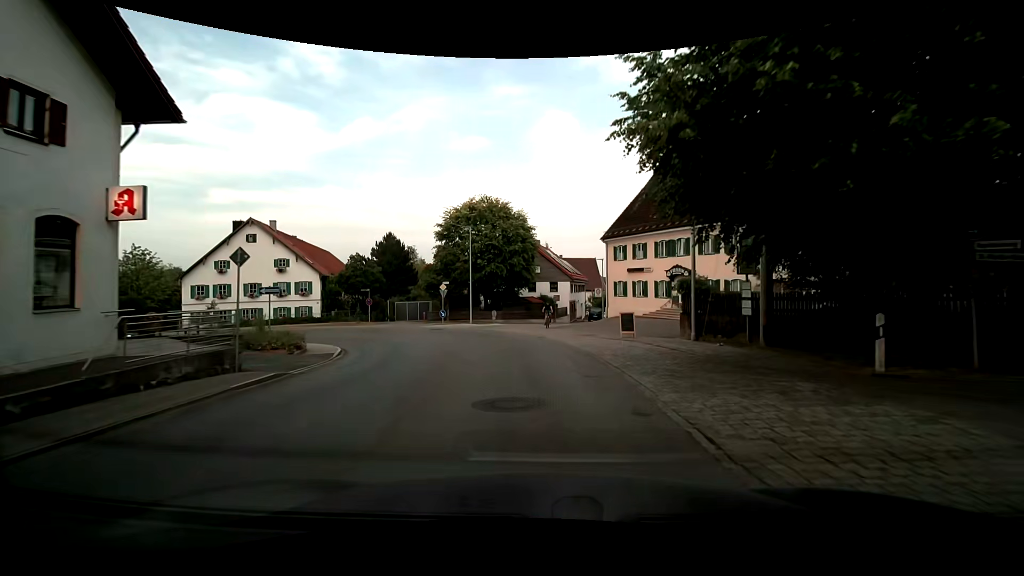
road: secondary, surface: asphalt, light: Day
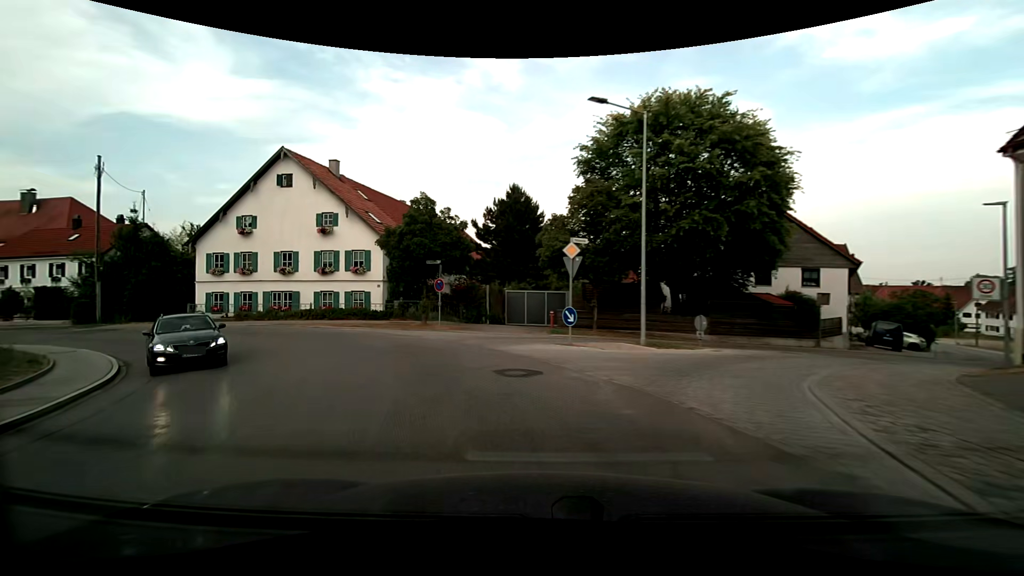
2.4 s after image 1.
(-2.6, +24.2) m; -19°
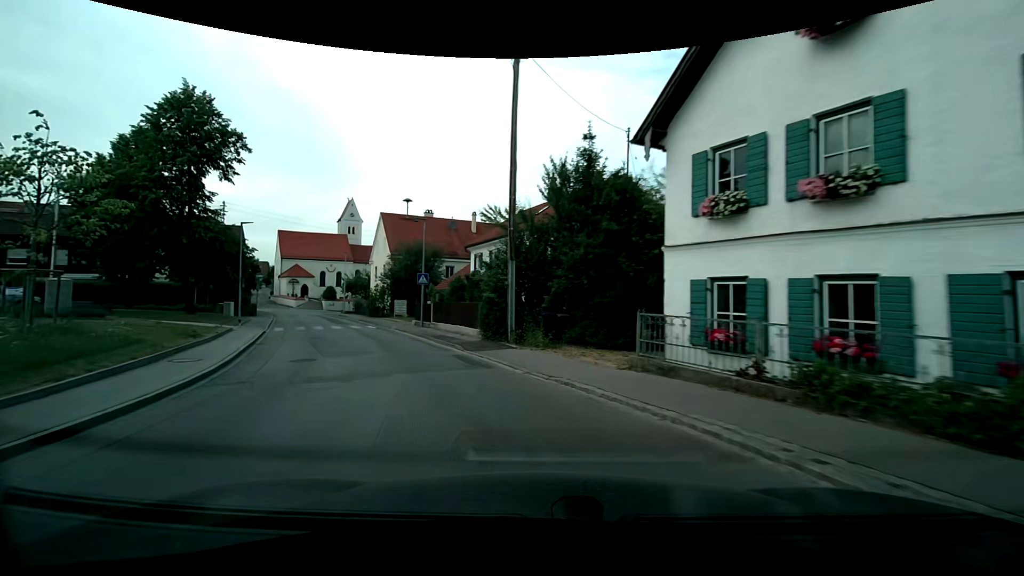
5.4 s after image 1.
(-13.4, +23.6) m; -58°
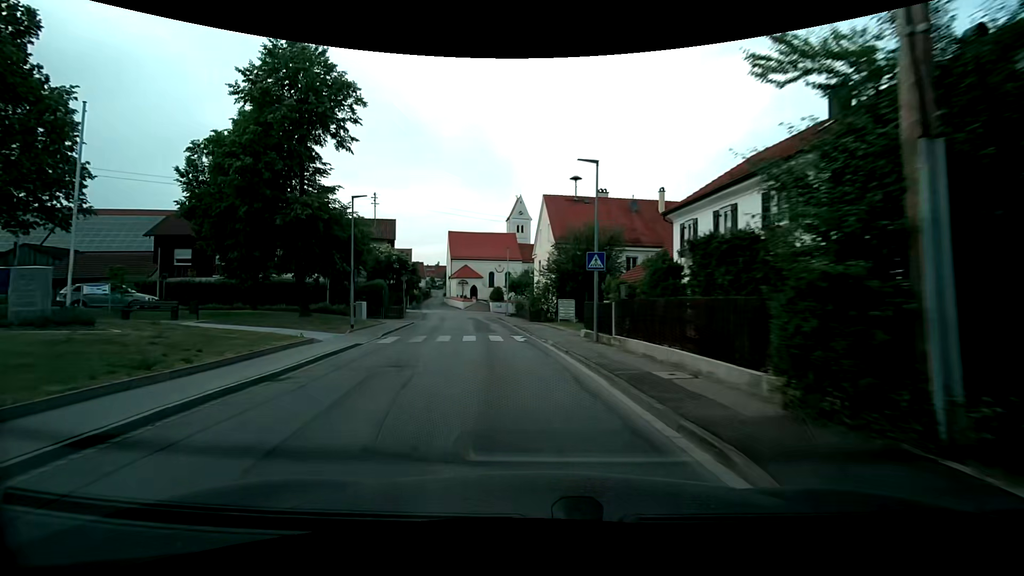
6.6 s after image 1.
(-1.9, +11.6) m; -19°
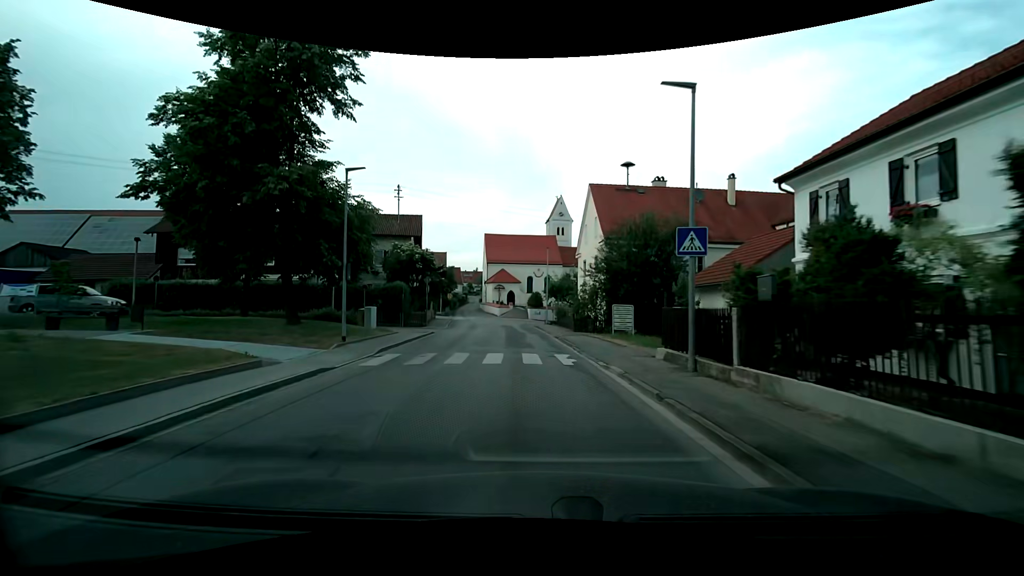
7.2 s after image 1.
(-0.3, +6.1) m; -4°
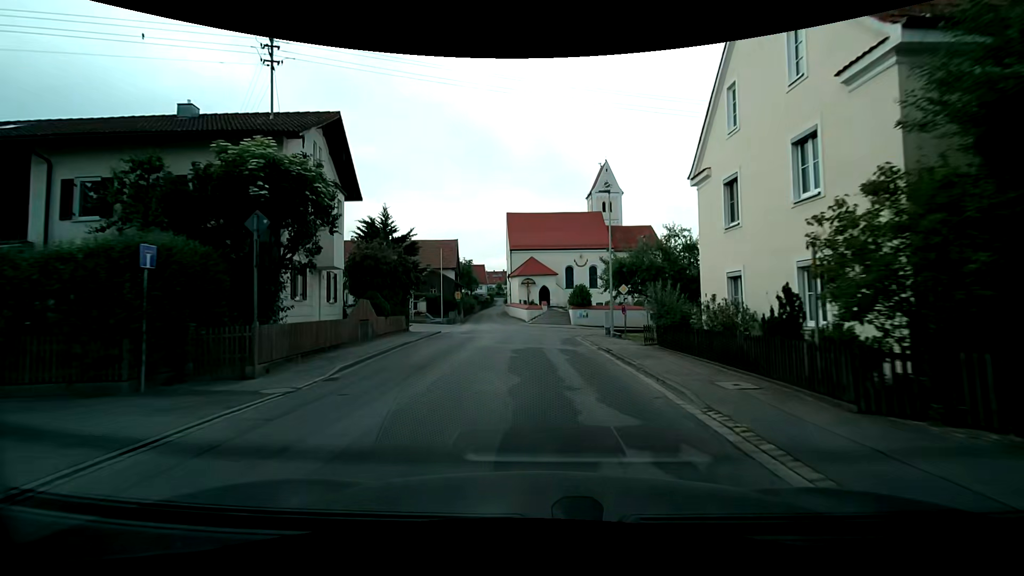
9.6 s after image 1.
(-1.3, +25.0) m; -5°
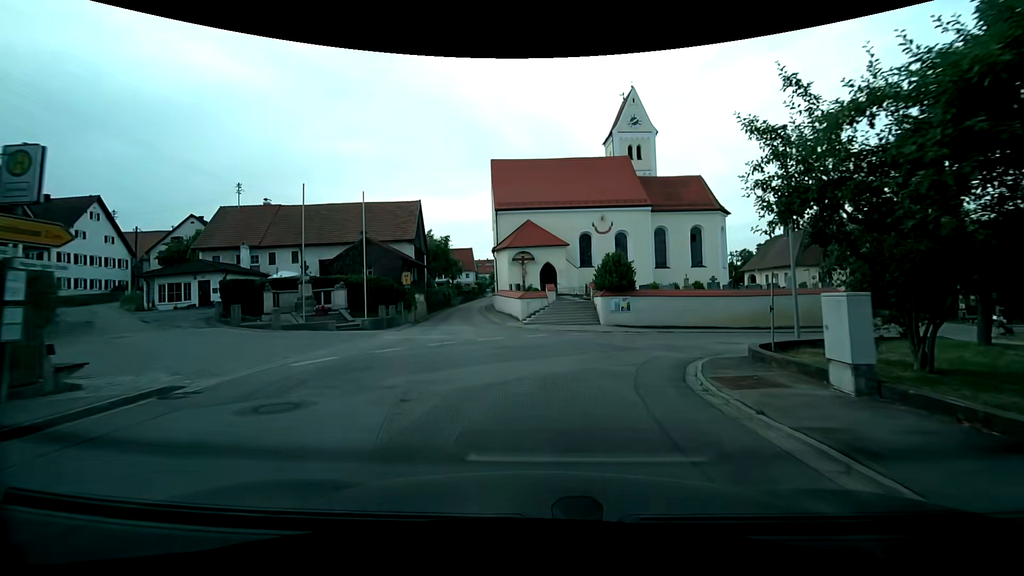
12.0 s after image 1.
(-0.4, +23.8) m; -1°
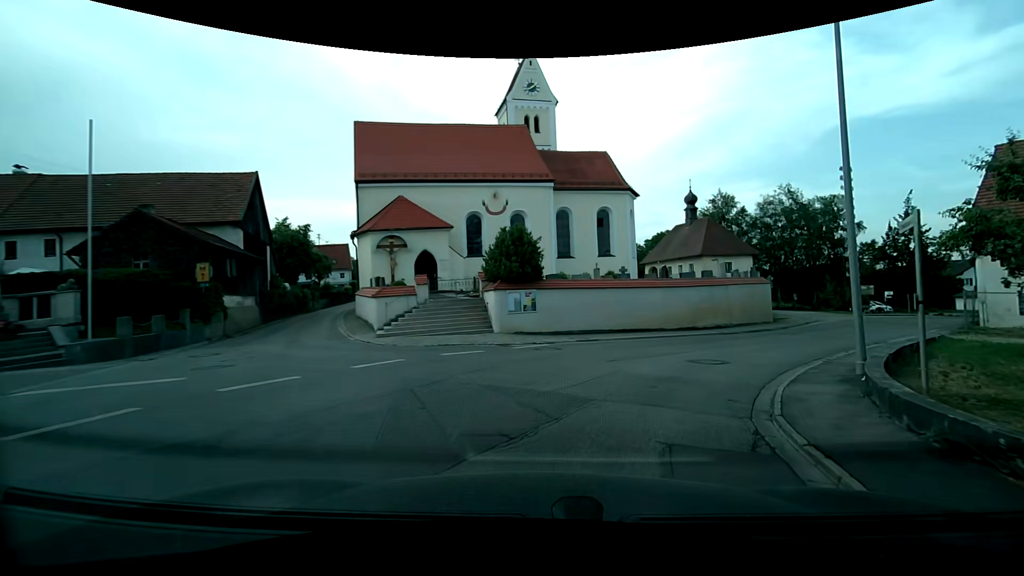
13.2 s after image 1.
(+0.9, +10.2) m; +11°
(+2, +10) (+7, +18) (+14, +26) (+21, +33) (+28, +40) (+36, +46) (+44, +52) (+53, +56) (+62, +60) (+72, +63) m
